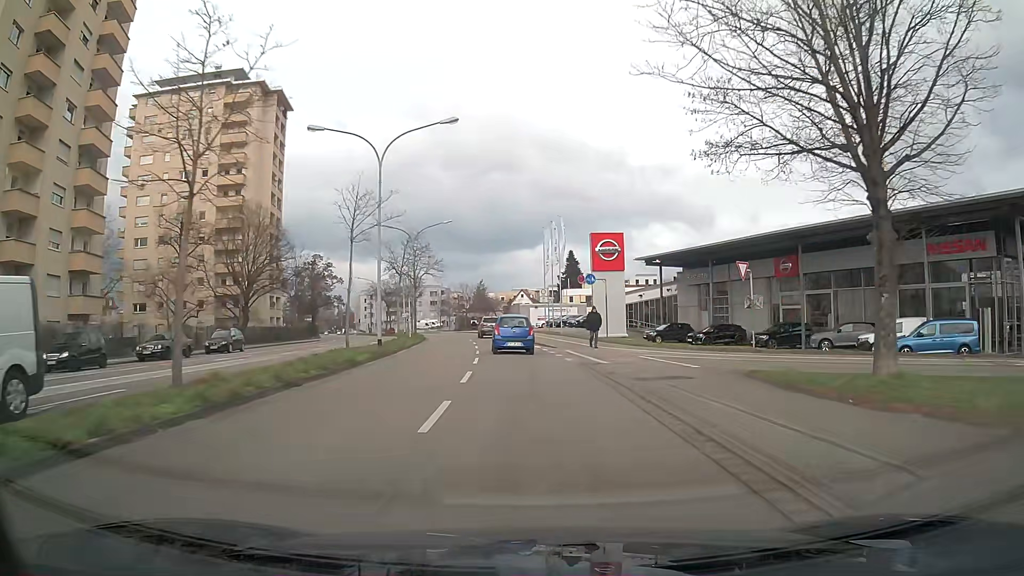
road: secondary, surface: asphalt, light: Day
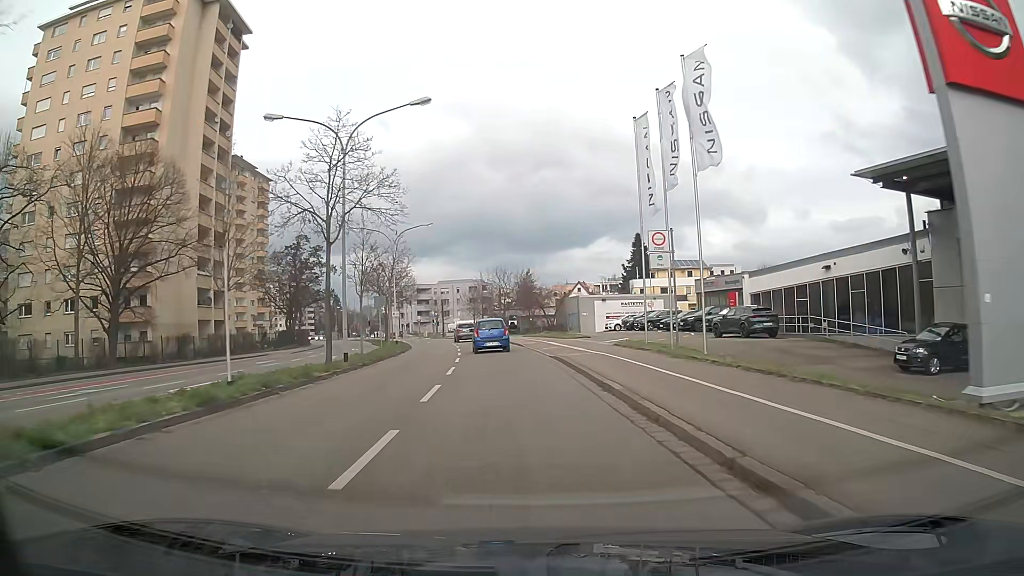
(-1.2, +33.2) m; -5°
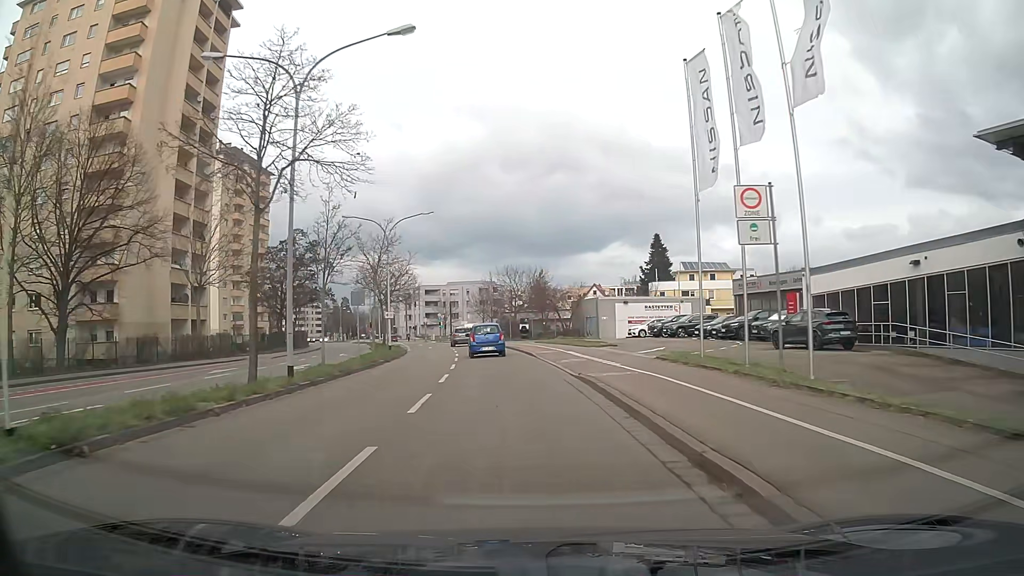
(-0.1, +7.1) m; -1°
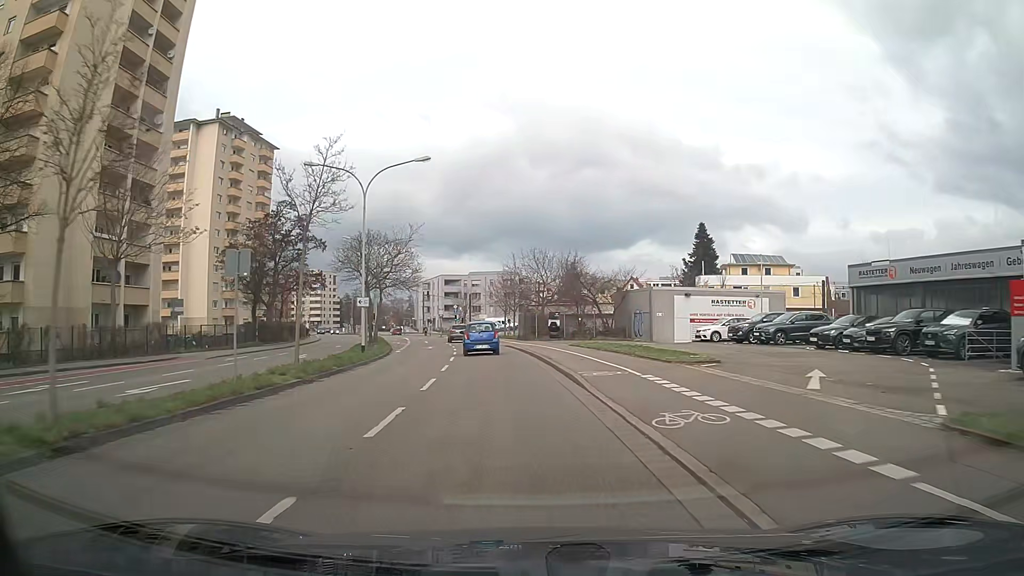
(-0.3, +14.5) m; -3°
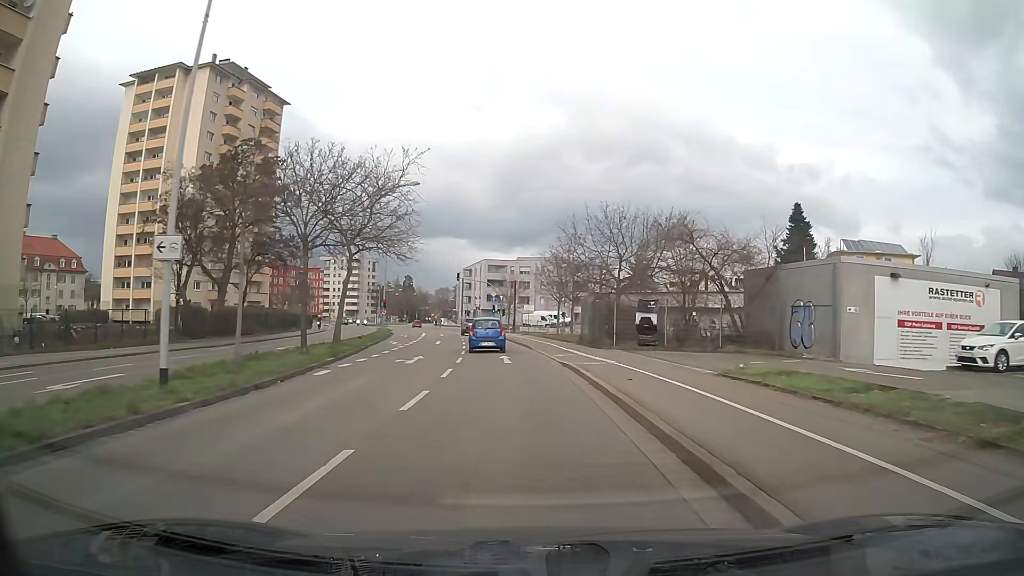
(-0.8, +22.5) m; -4°
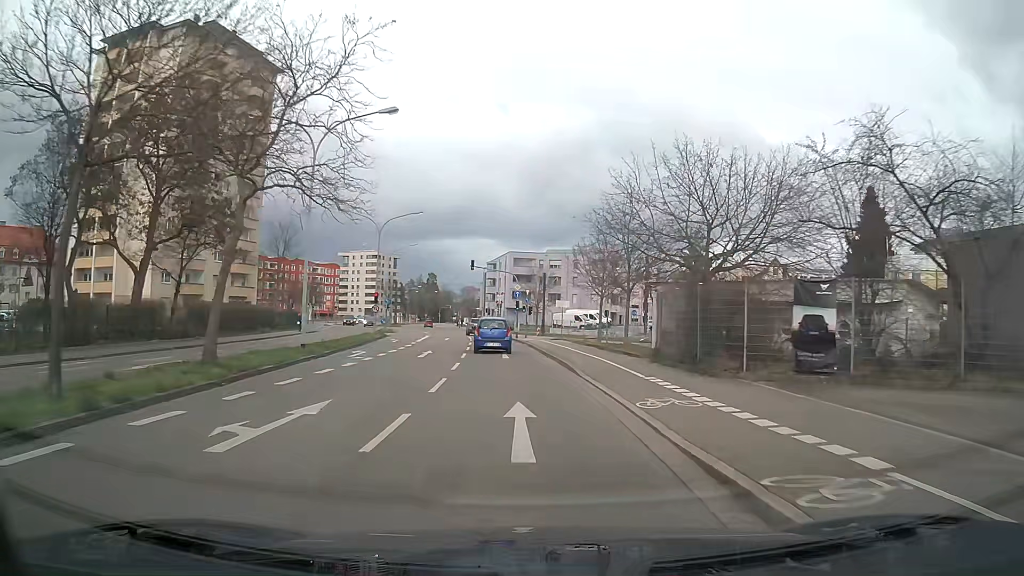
(-0.3, +15.3) m; -2°
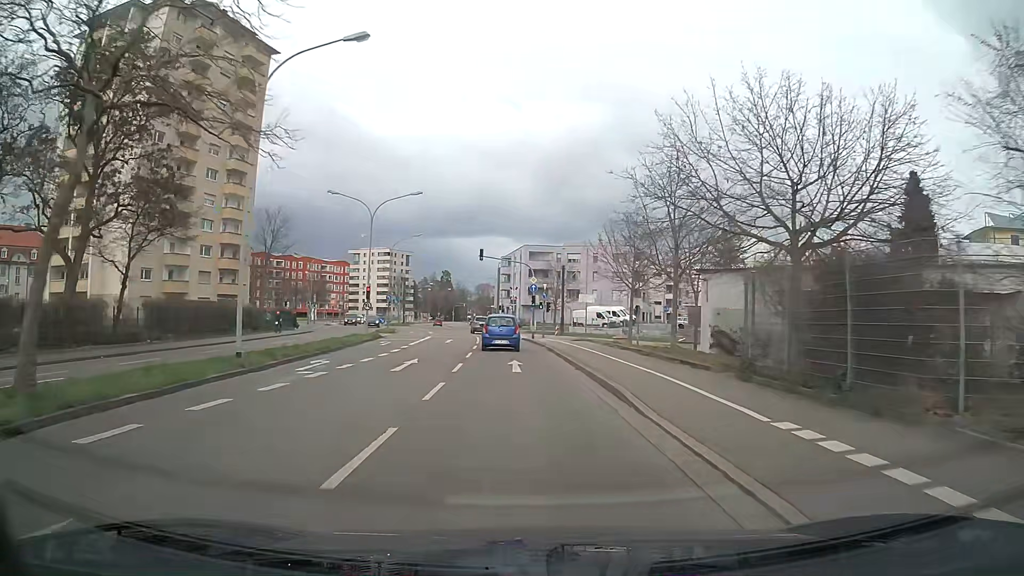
(-0.1, +7.7) m; -1°
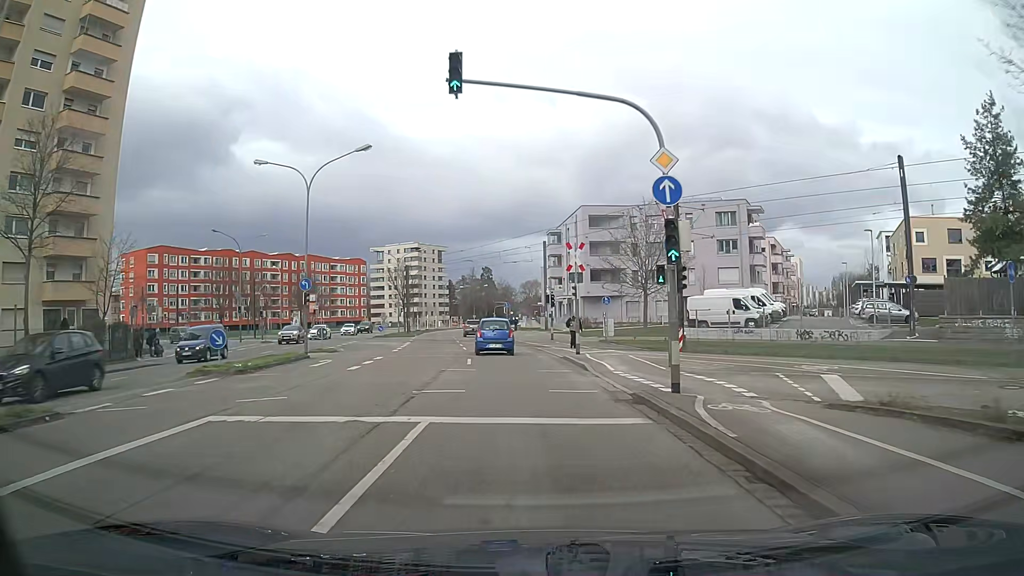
(-1.4, +38.0) m; -4°
(0, +10) (-1, +20) (-1, +30) (-2, +40) (-4, +50) (-5, +60) (-6, +70) (-7, +80) (-8, +90) (-9, +100) m
